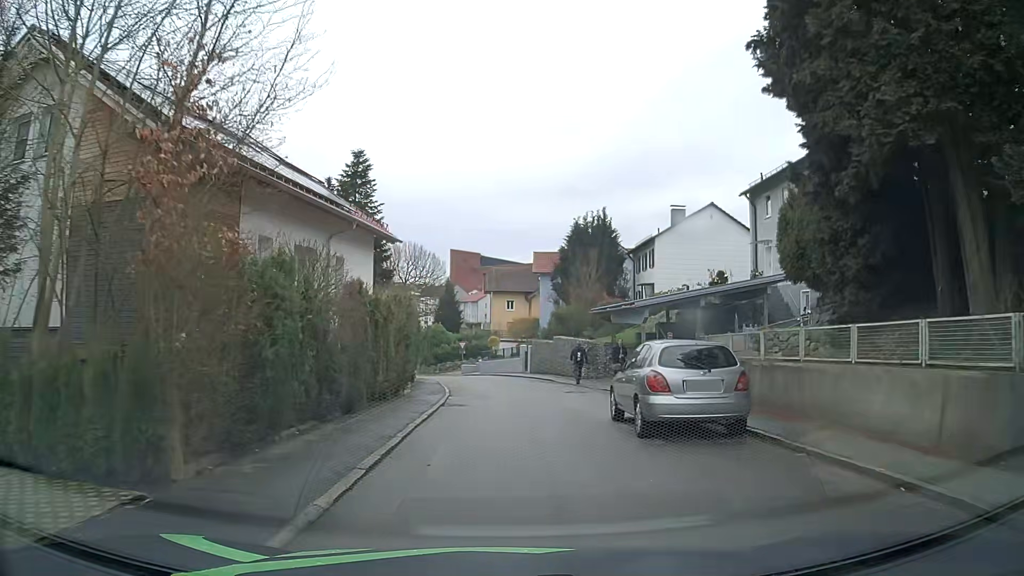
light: Day
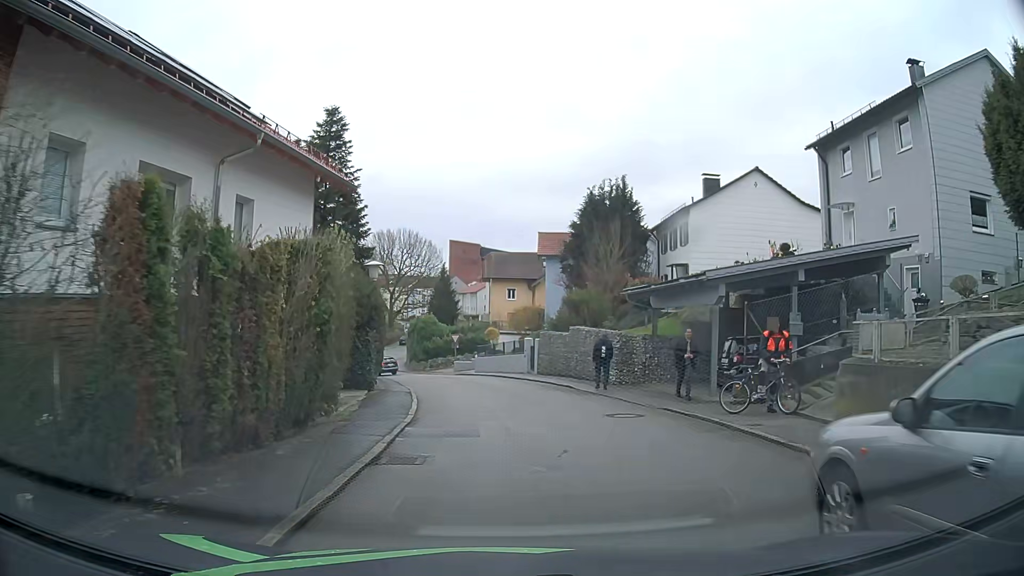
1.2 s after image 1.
(-0.1, +8.8) m; -1°
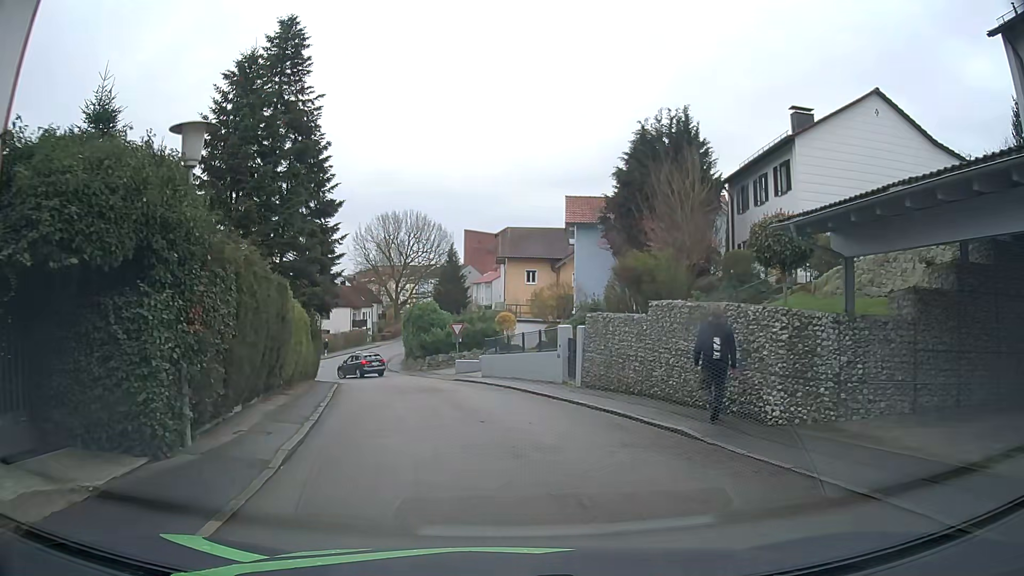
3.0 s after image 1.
(0.0, +13.0) m; -2°
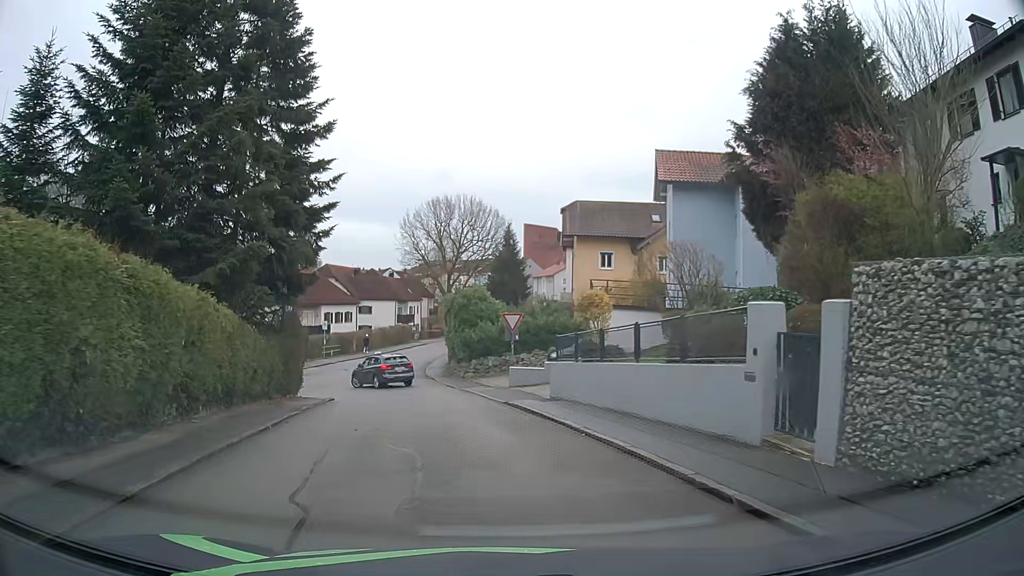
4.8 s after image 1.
(-0.4, +12.0) m; -5°
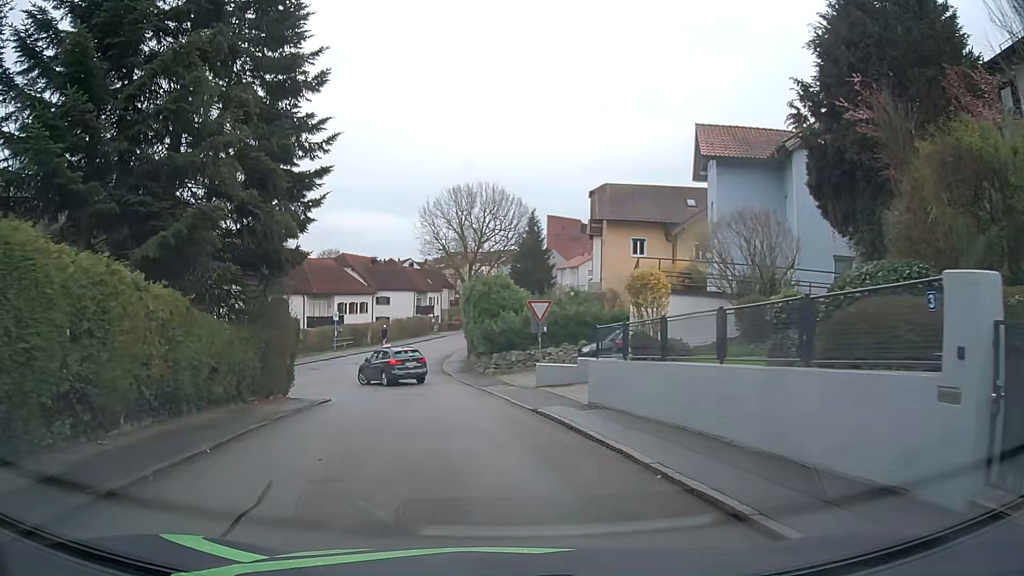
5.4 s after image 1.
(0.0, +3.6) m; -2°
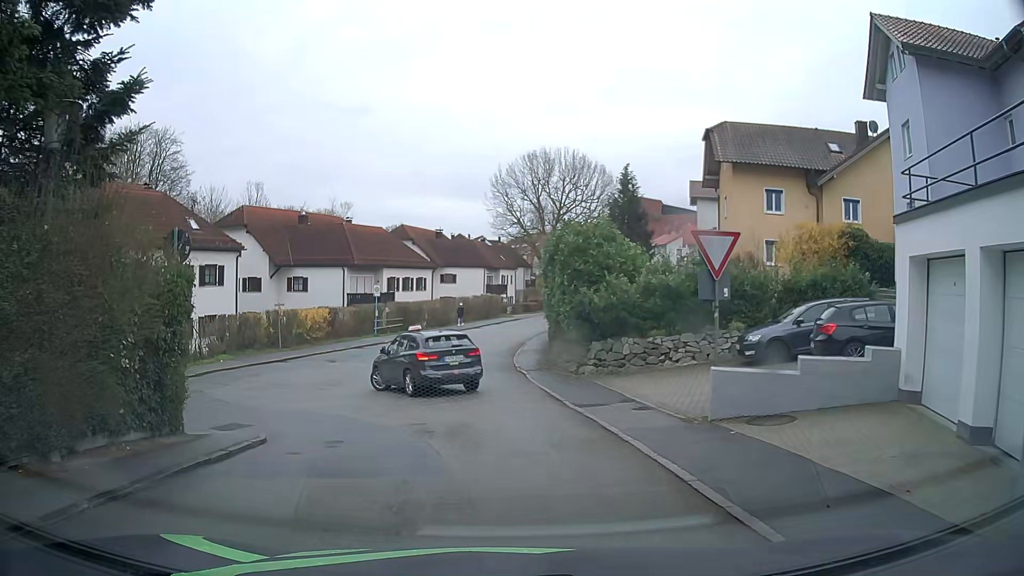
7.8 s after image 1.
(-0.5, +11.7) m; -6°
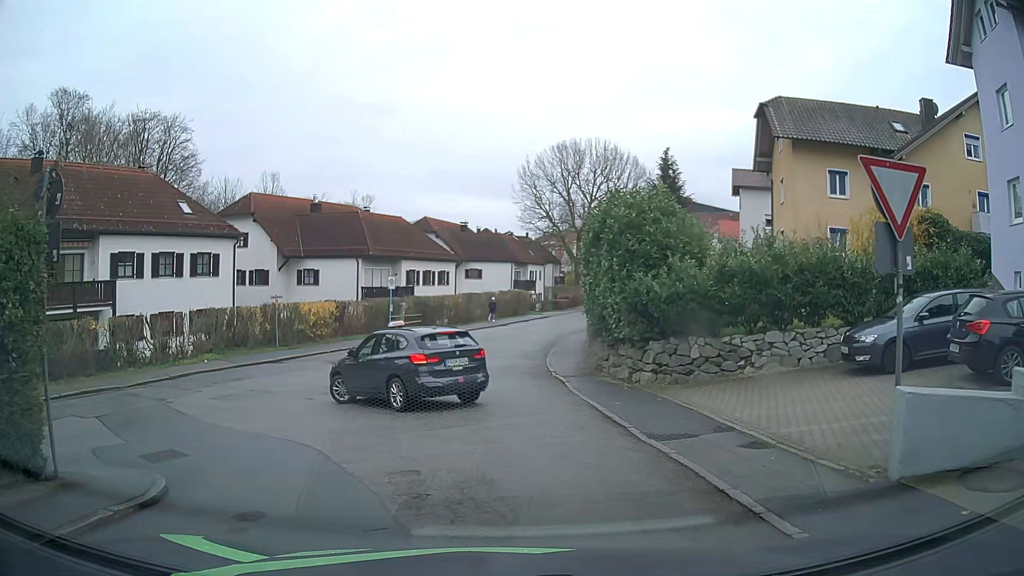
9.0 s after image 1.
(0.0, +4.3) m; -2°
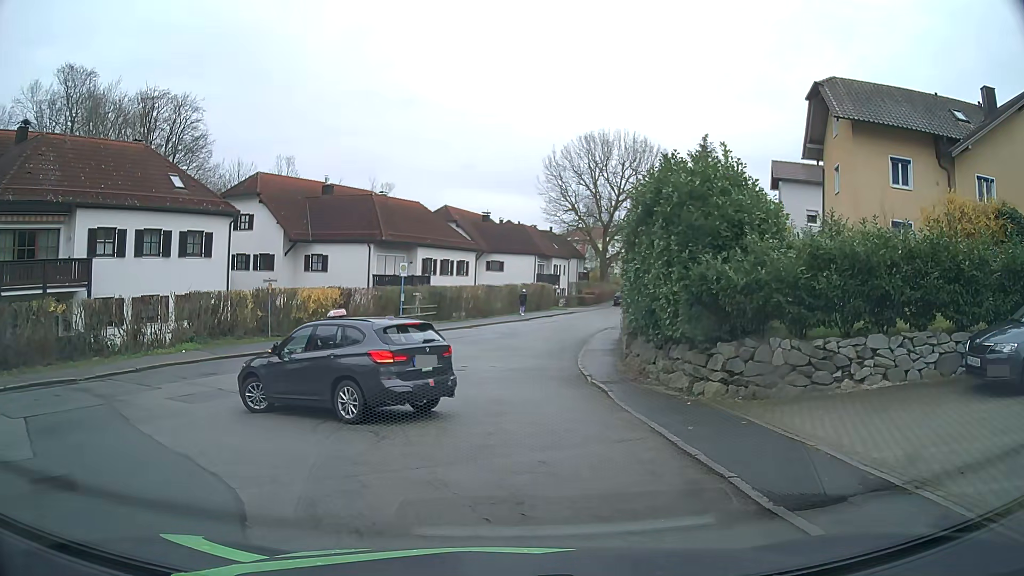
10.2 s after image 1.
(-0.1, +3.5) m; -4°
